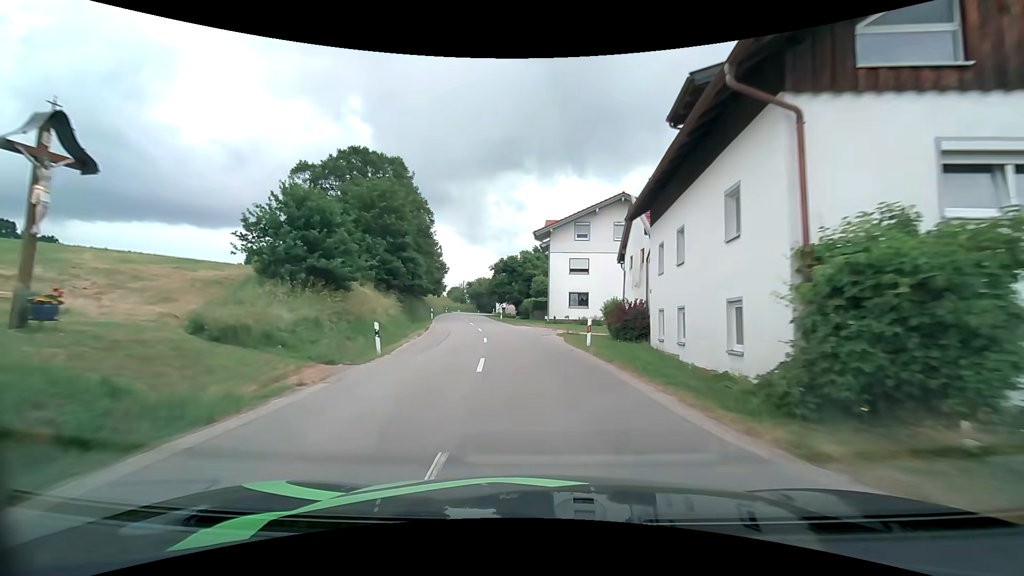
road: secondary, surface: asphalt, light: Day
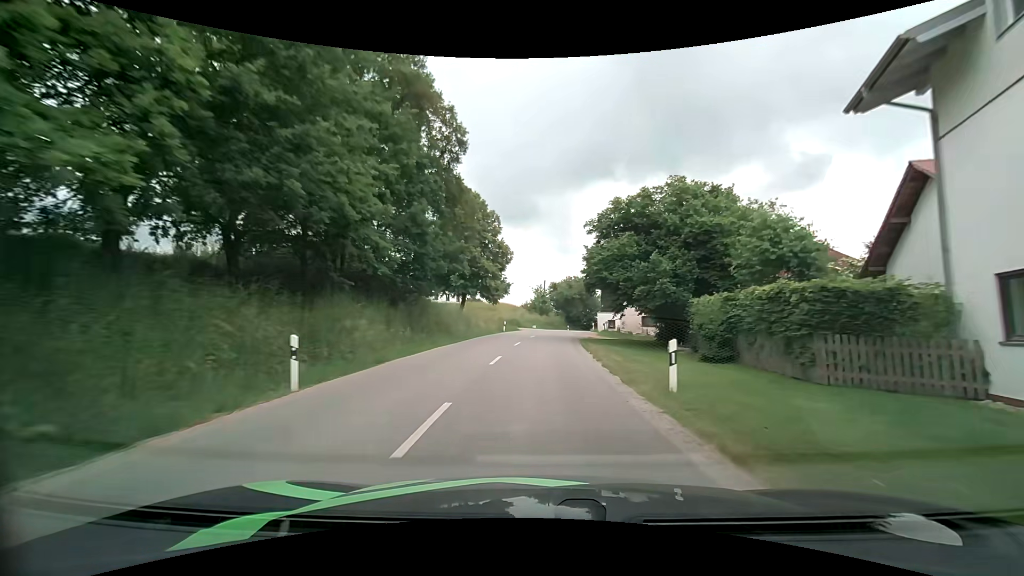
(-4.1, +42.4) m; -11°
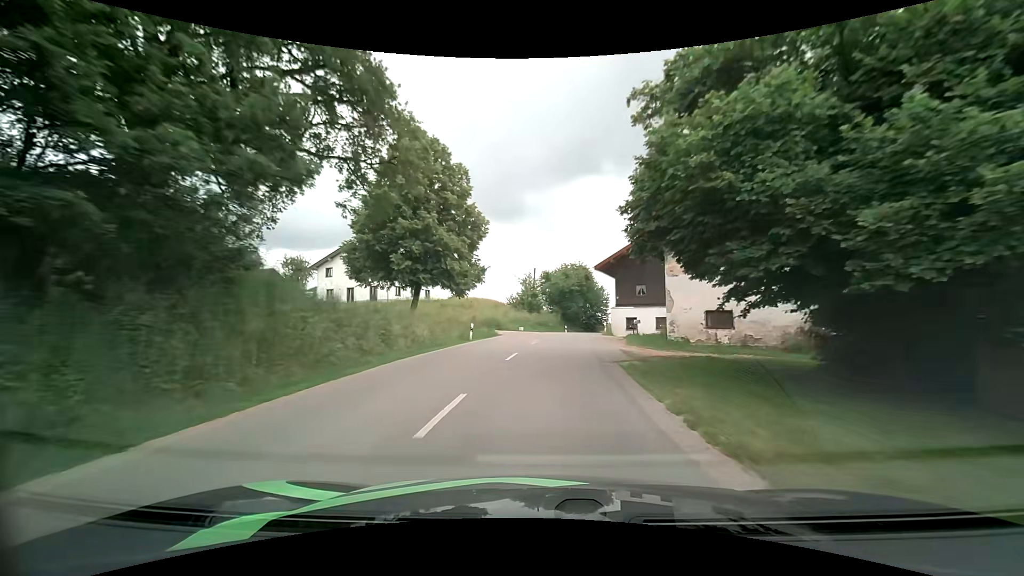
(+0.1, +17.8) m; +1°
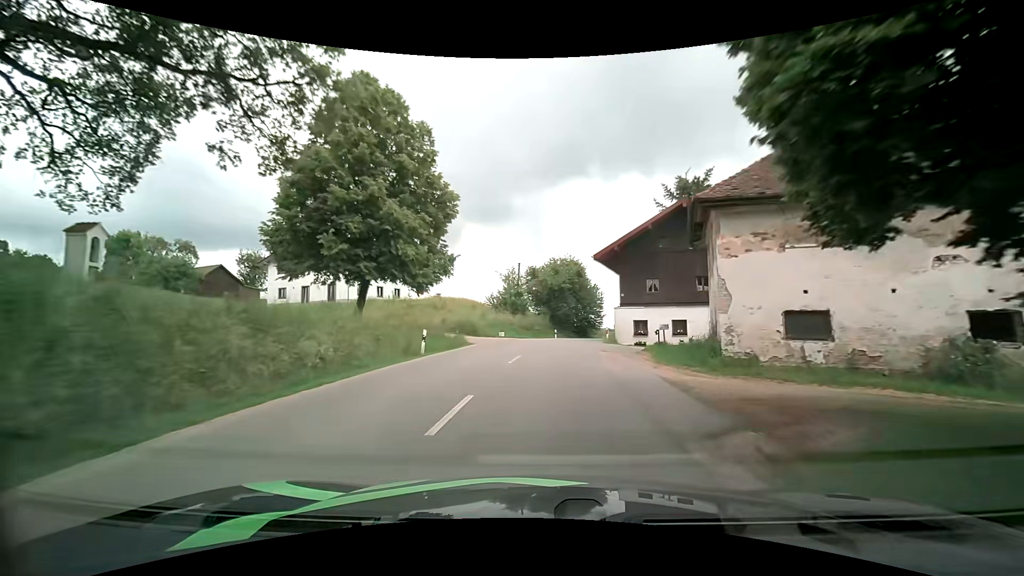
(+0.1, +8.9) m; +1°
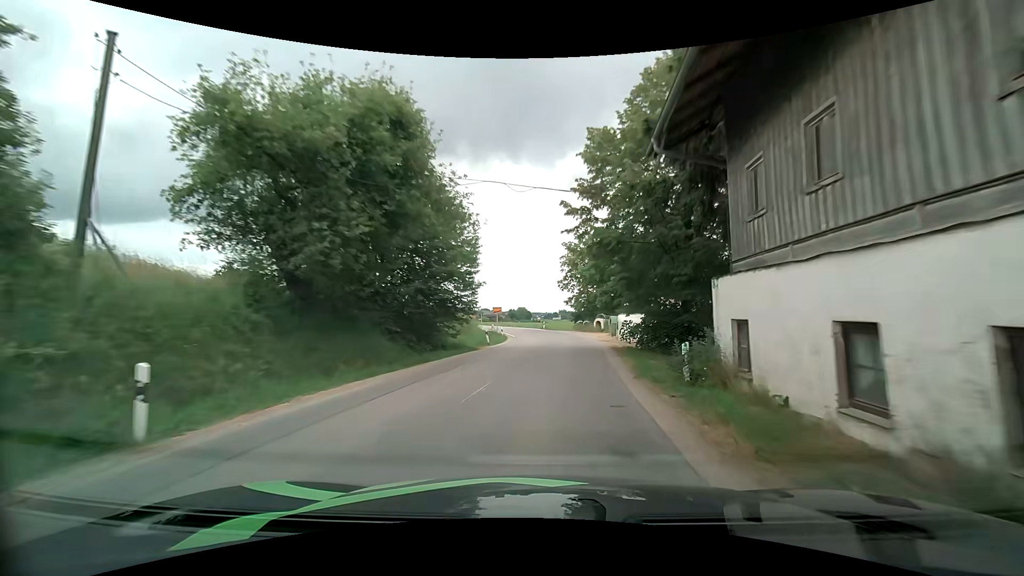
(+4.3, +42.3) m; +14°
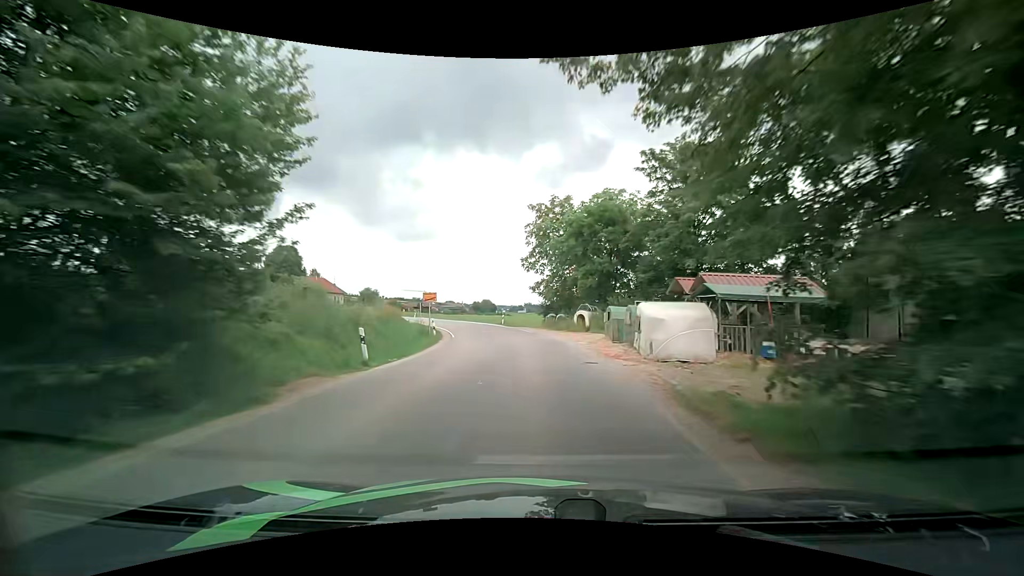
(+0.8, +16.6) m; +5°
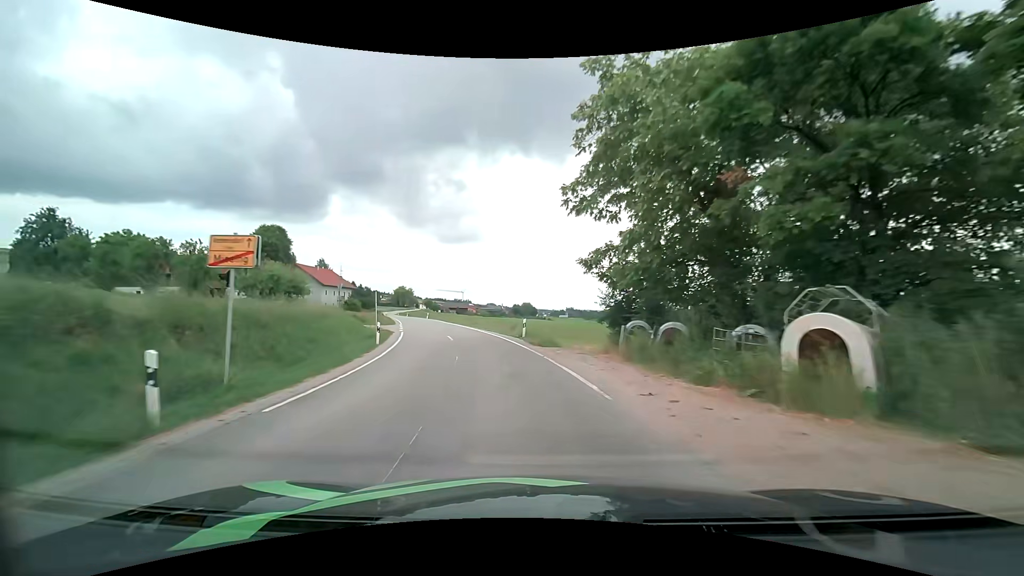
(-0.5, +24.4) m; -4°
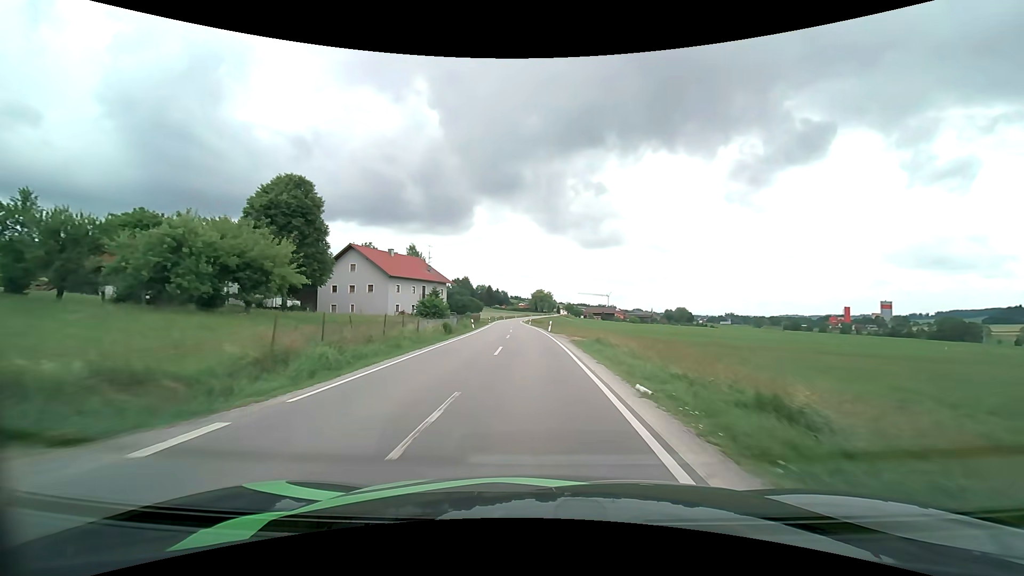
(-7.3, +43.6) m; -16°
(0, +10) (0, +20) (-1, +30) (-1, +40) (-2, +50) (-3, +60) (-3, +70) (-4, +80) (-5, +90) (-5, +100) m
